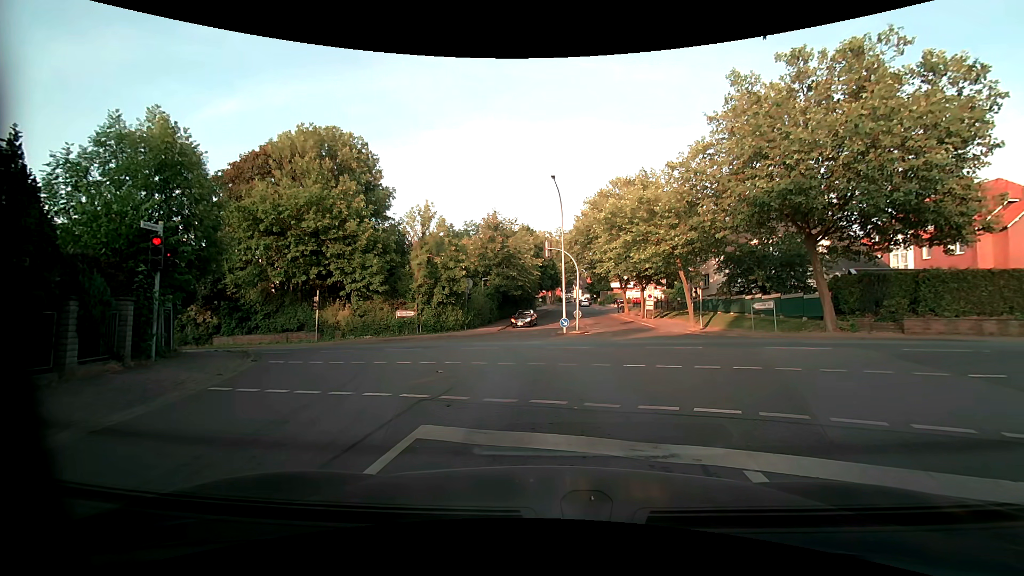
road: residential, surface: asphalt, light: Day
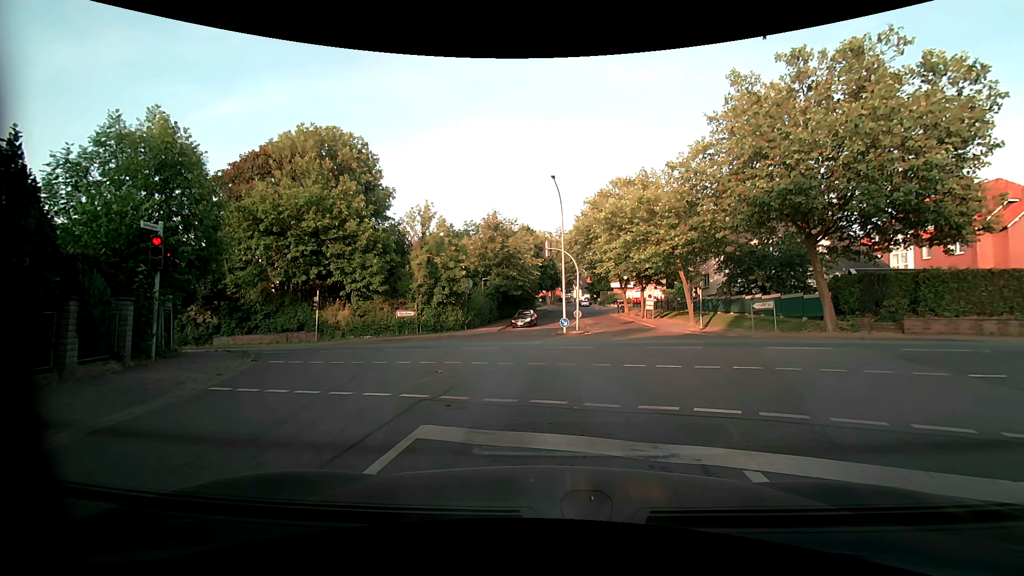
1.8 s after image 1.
(0.0, 0.0) m; 0°
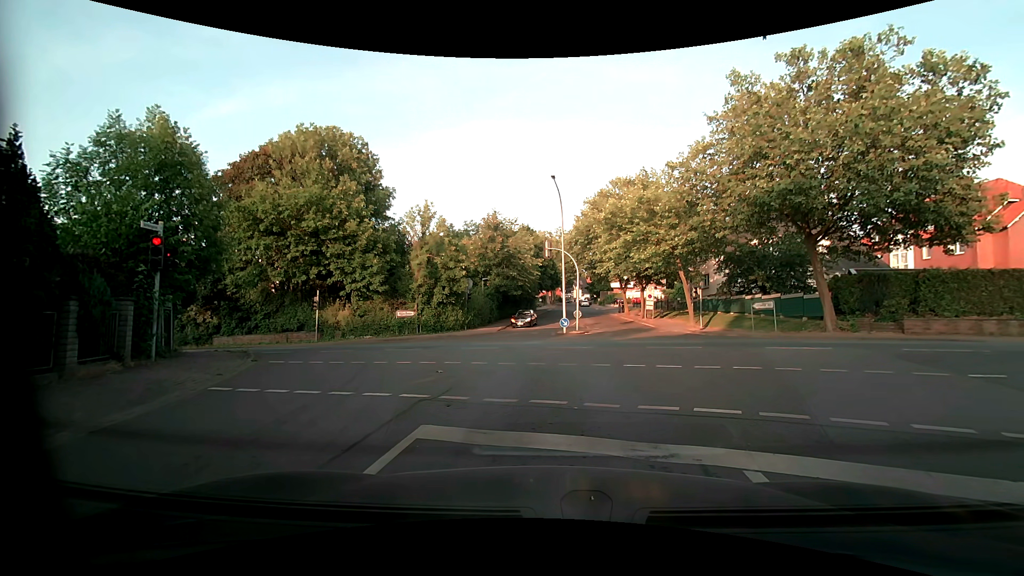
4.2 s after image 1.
(0.0, 0.0) m; 0°
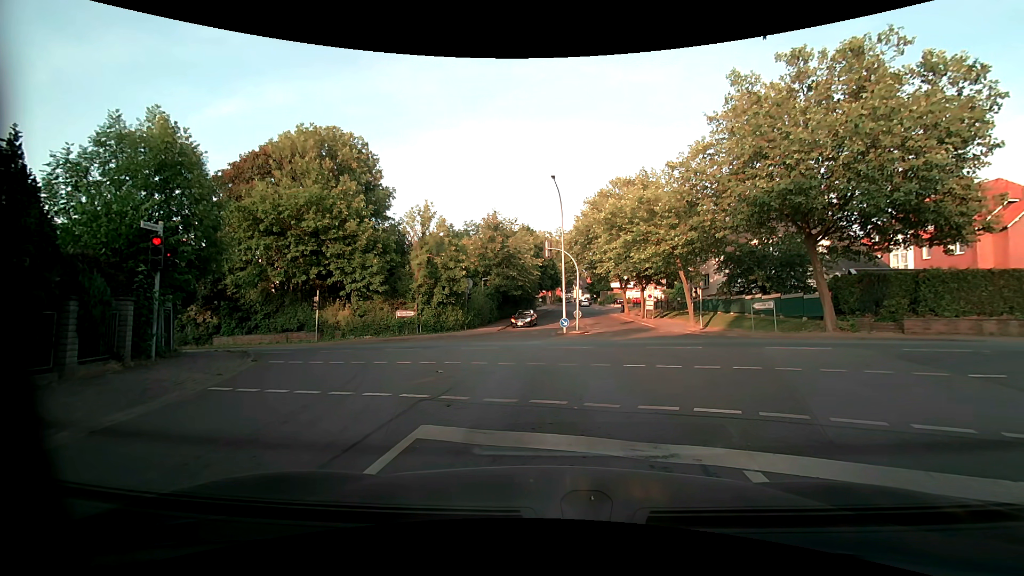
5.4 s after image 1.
(0.0, 0.0) m; 0°
